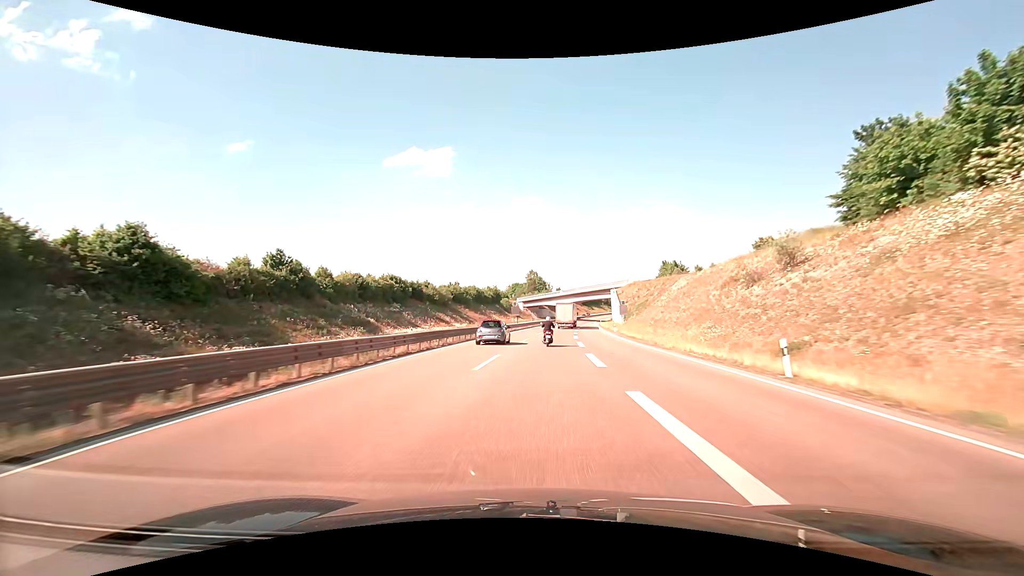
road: trunk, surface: asphalt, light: Day
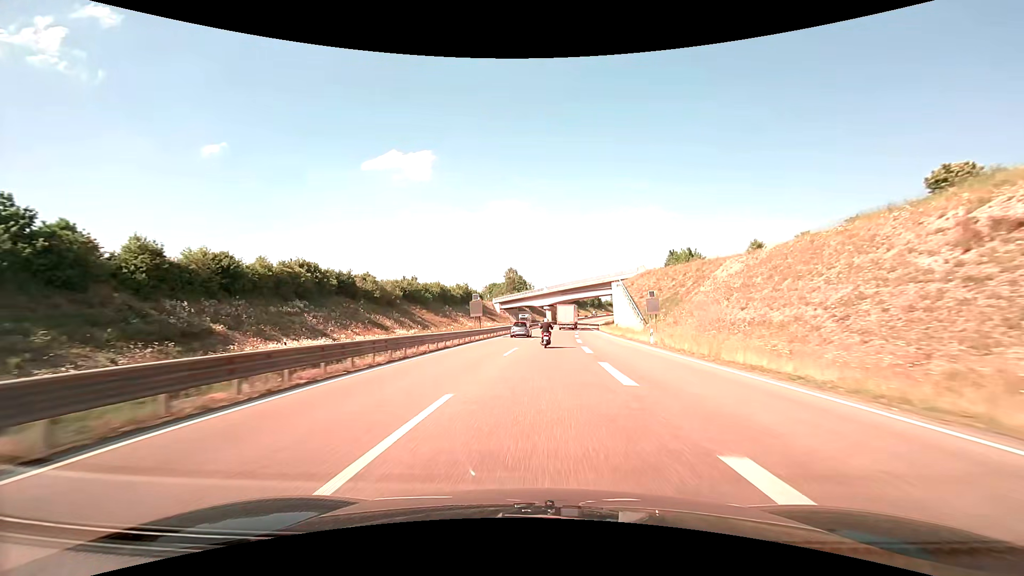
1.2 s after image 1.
(+0.6, +28.6) m; +2°
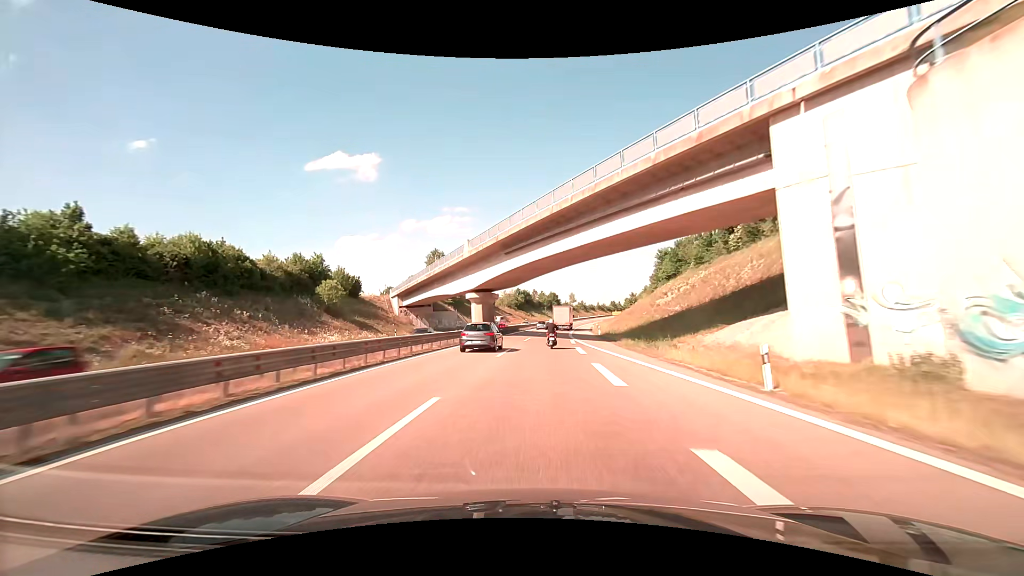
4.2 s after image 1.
(+3.6, +71.5) m; +6°
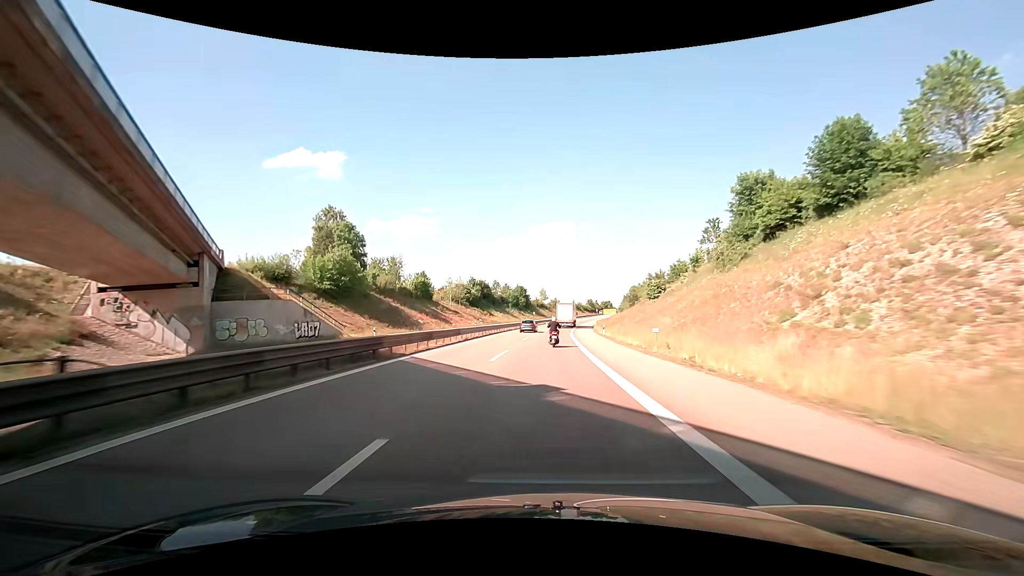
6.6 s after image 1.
(+1.7, +57.0) m; +4°
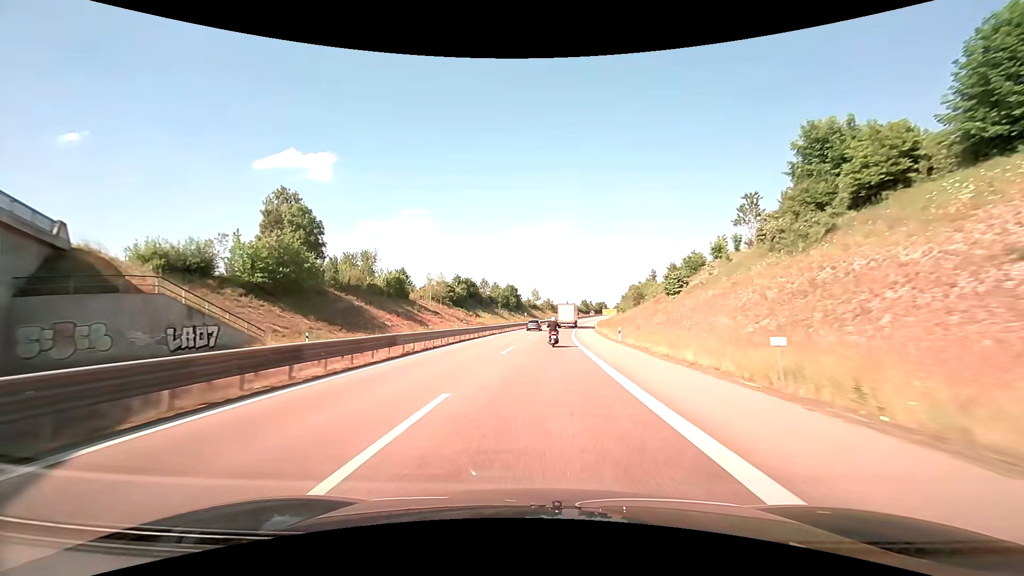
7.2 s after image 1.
(+0.1, +14.2) m; +1°
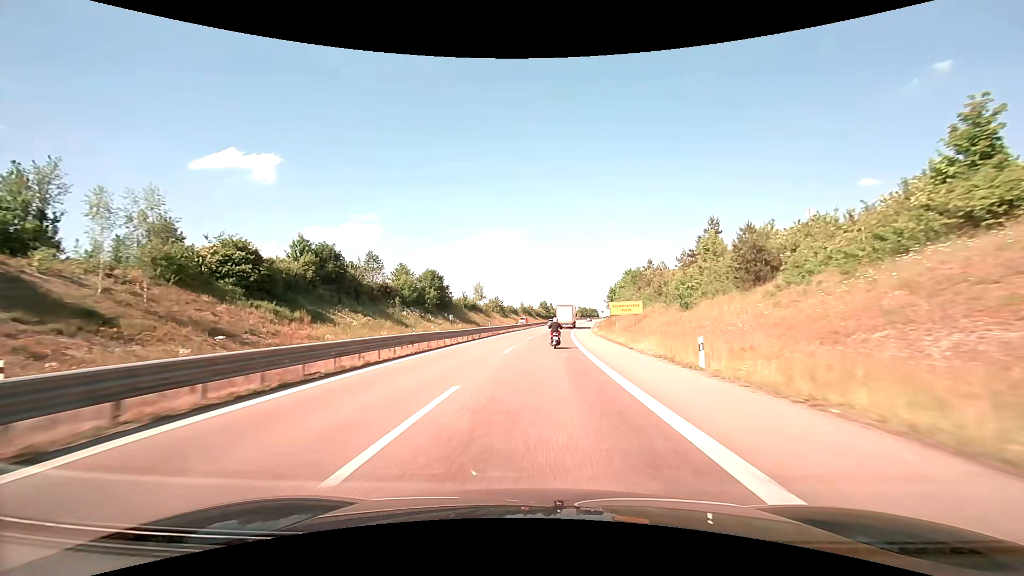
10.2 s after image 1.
(+3.1, +70.1) m; +5°
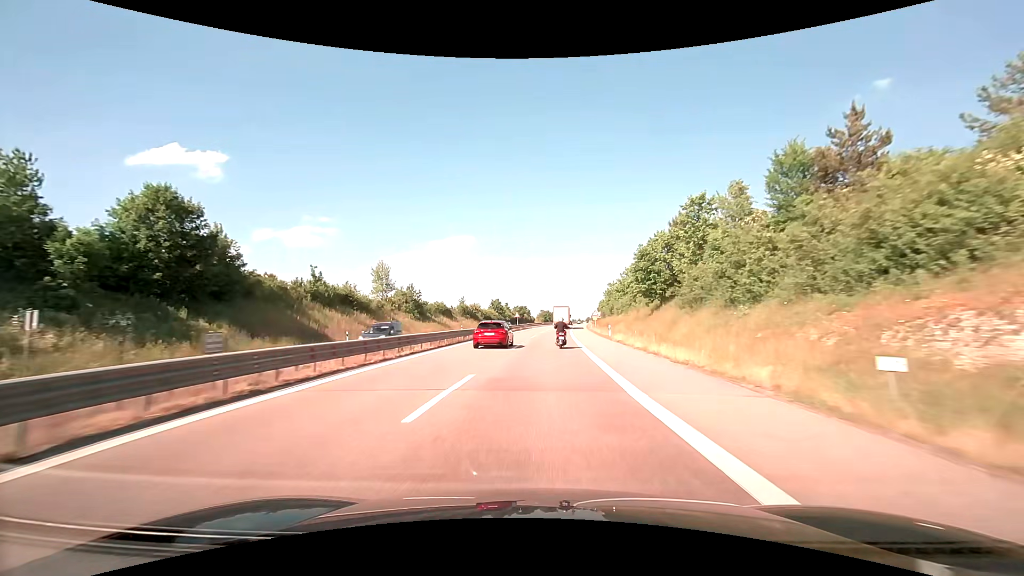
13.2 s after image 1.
(+3.0, +68.7) m; +5°
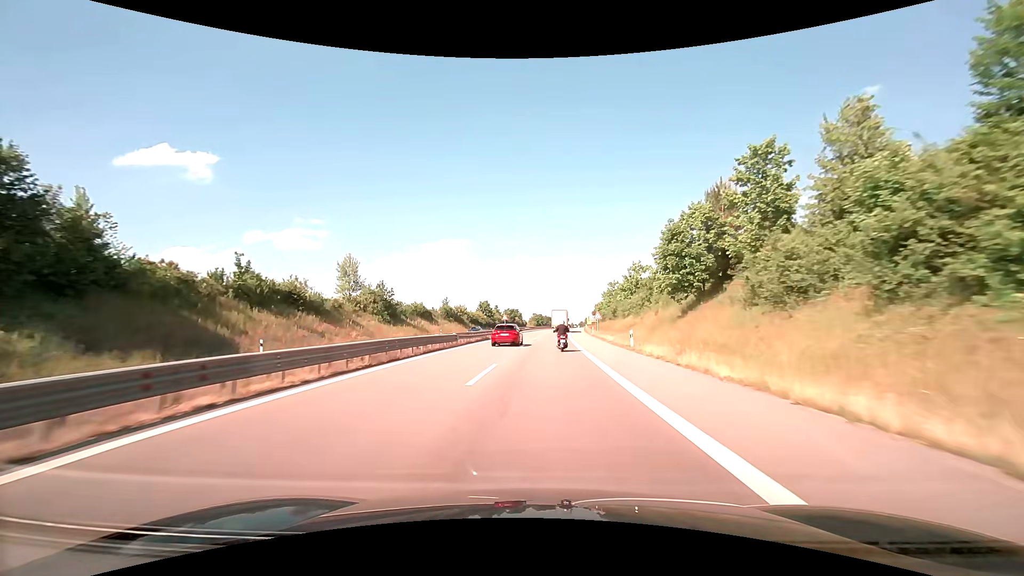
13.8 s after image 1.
(+0.1, +13.6) m; +1°
(0, +10) (0, +20) (+1, +30) (+1, +40) (+1, +50) (+2, +60) (+3, +70) (+3, +80) (+4, +90) (+5, +100) m
